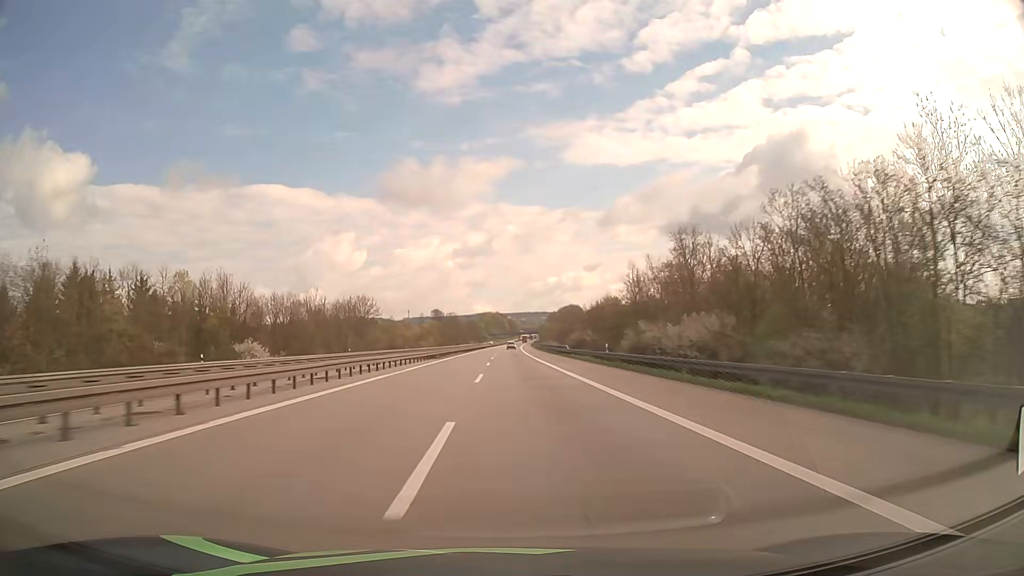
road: motorway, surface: asphalt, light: Day
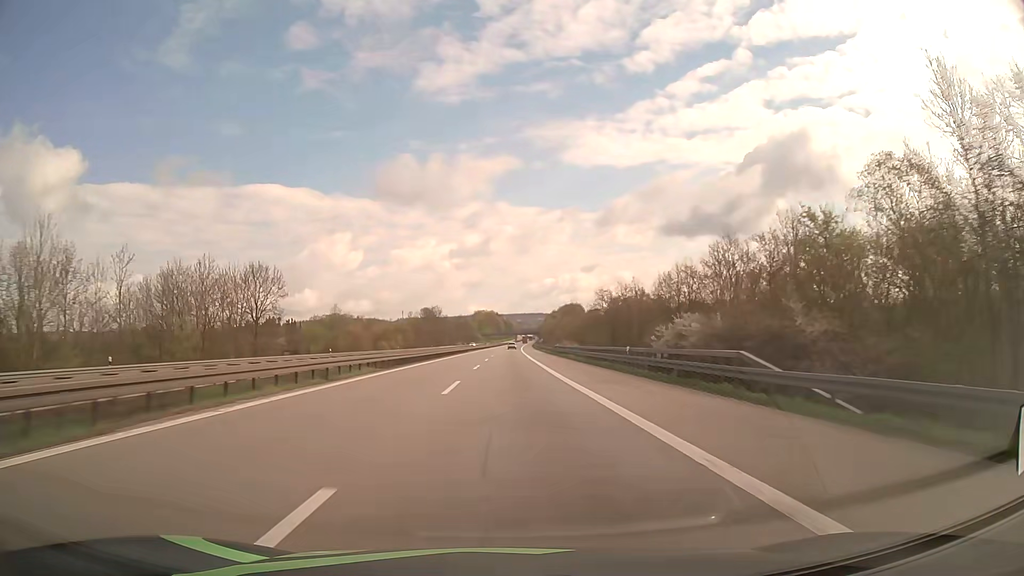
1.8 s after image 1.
(+0.2, +59.9) m; 0°
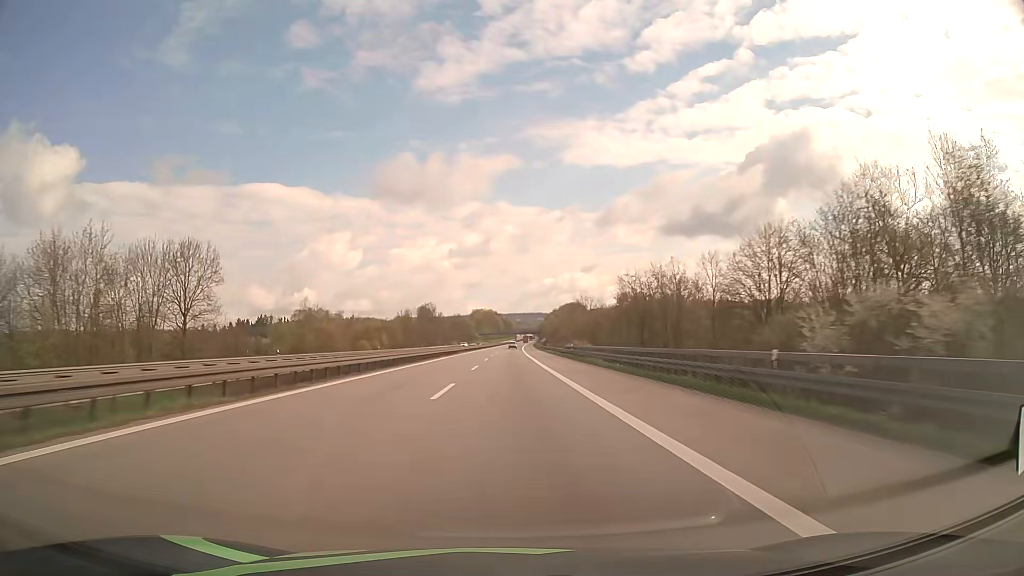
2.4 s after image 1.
(0.0, +20.0) m; 0°
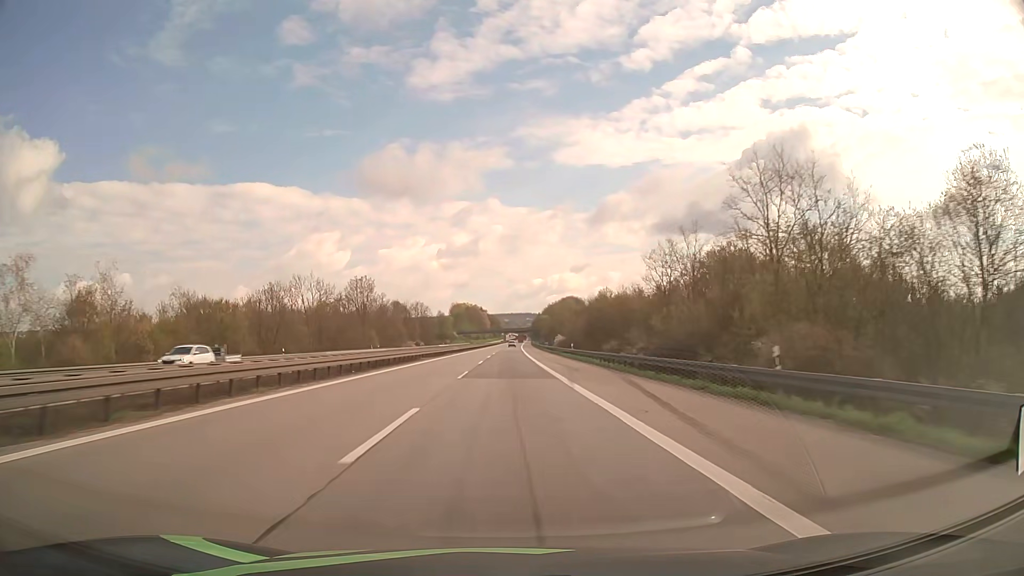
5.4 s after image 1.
(+0.4, +99.5) m; +1°
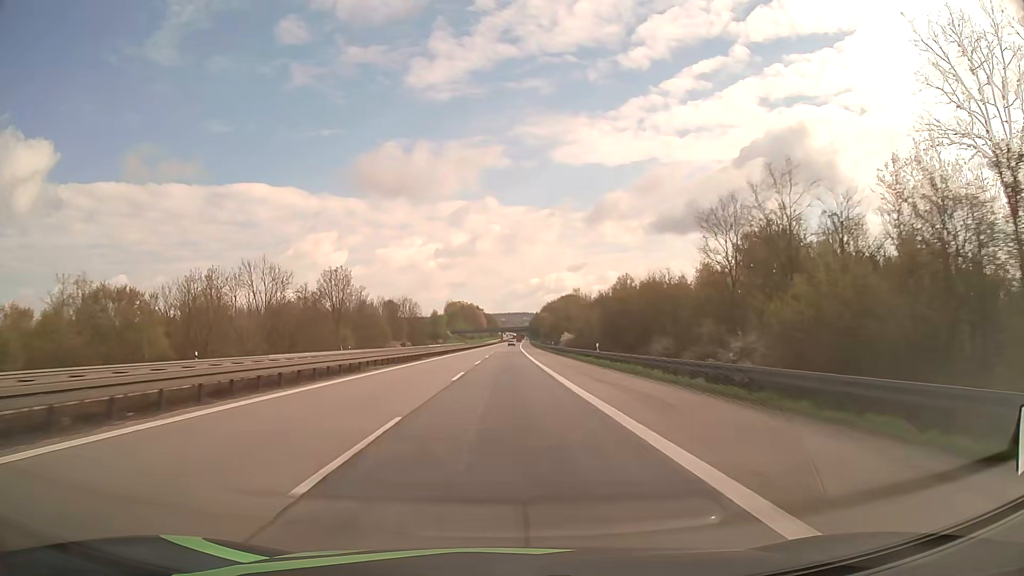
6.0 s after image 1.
(+0.1, +19.7) m; 0°
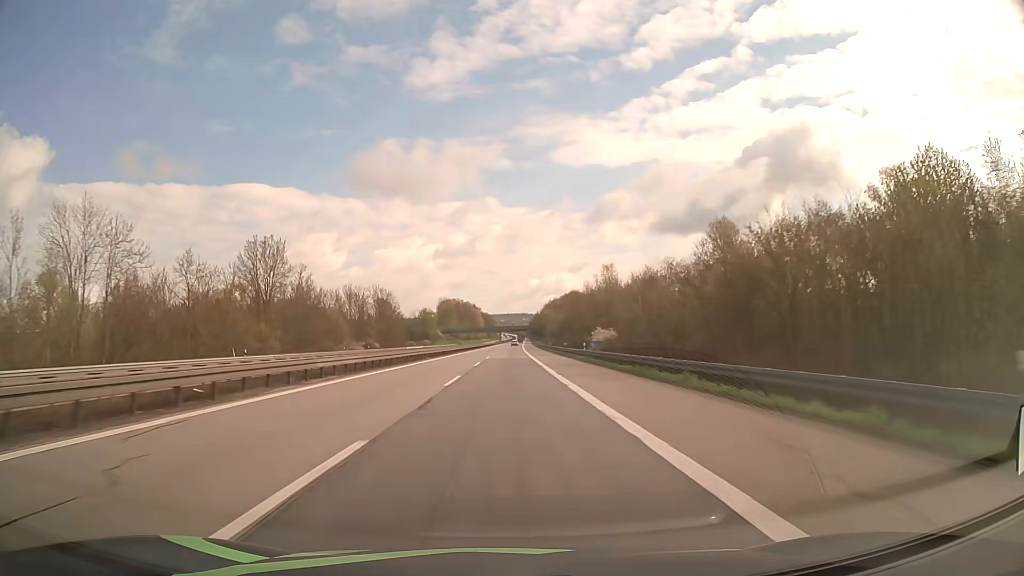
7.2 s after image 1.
(0.0, +39.2) m; 0°
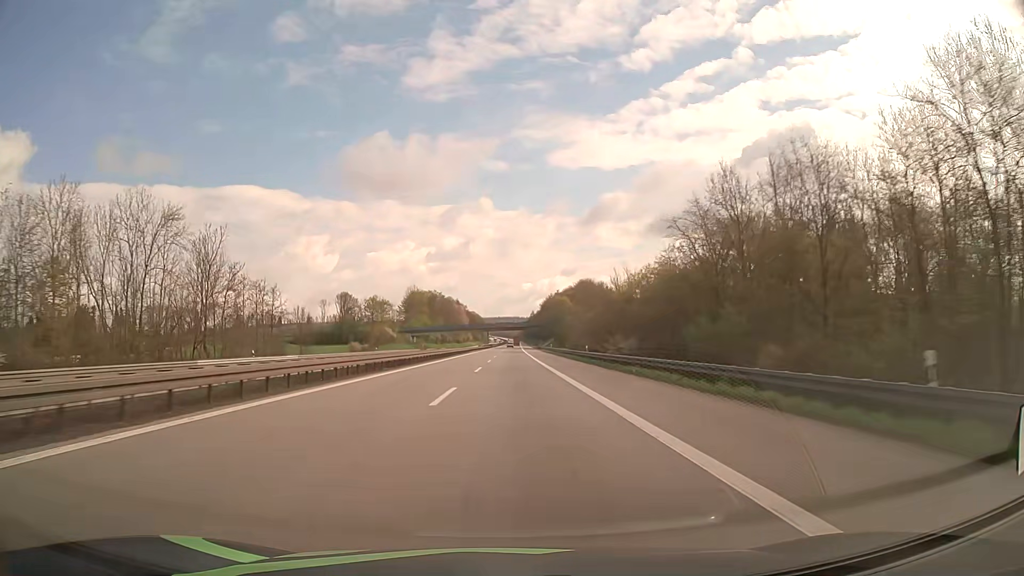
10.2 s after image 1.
(+0.5, +97.0) m; +1°
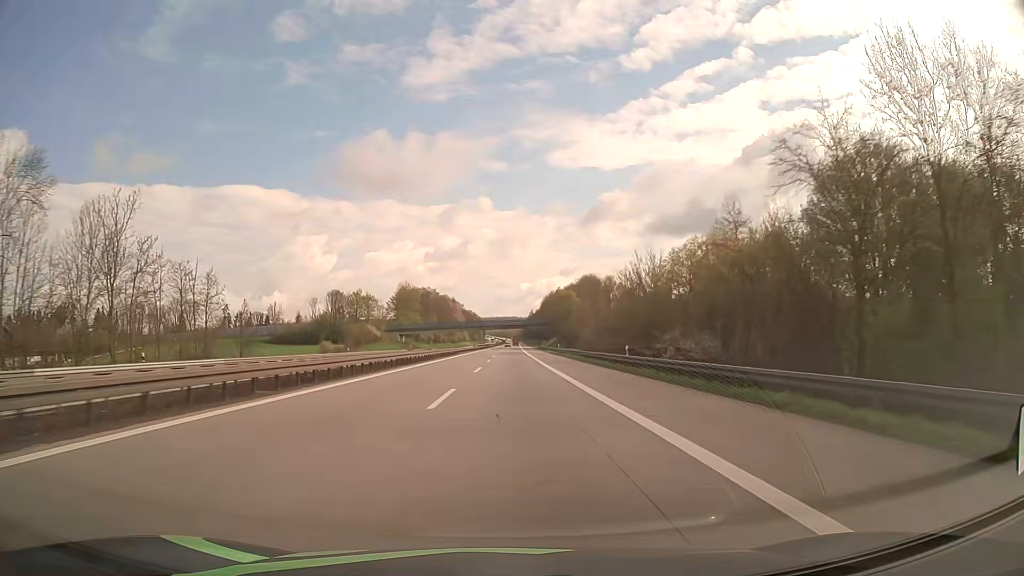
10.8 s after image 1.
(0.0, +19.2) m; 0°
(0, +10) (0, +20) (0, +30) (0, +40) (0, +50) (0, +60) (0, +70) (0, +80) (0, +90) (+1, +100) m
